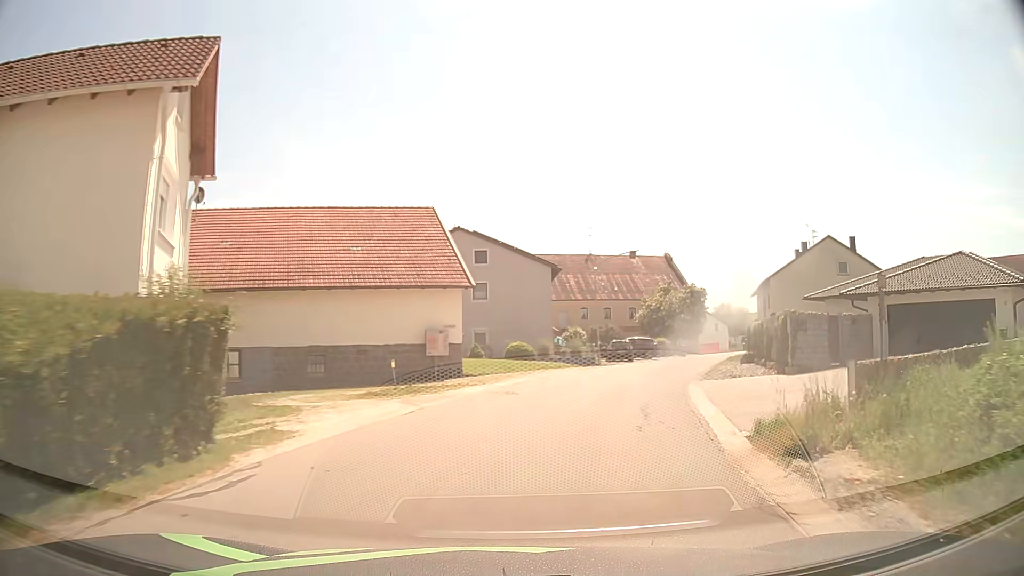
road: tertiary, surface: asphalt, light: Day
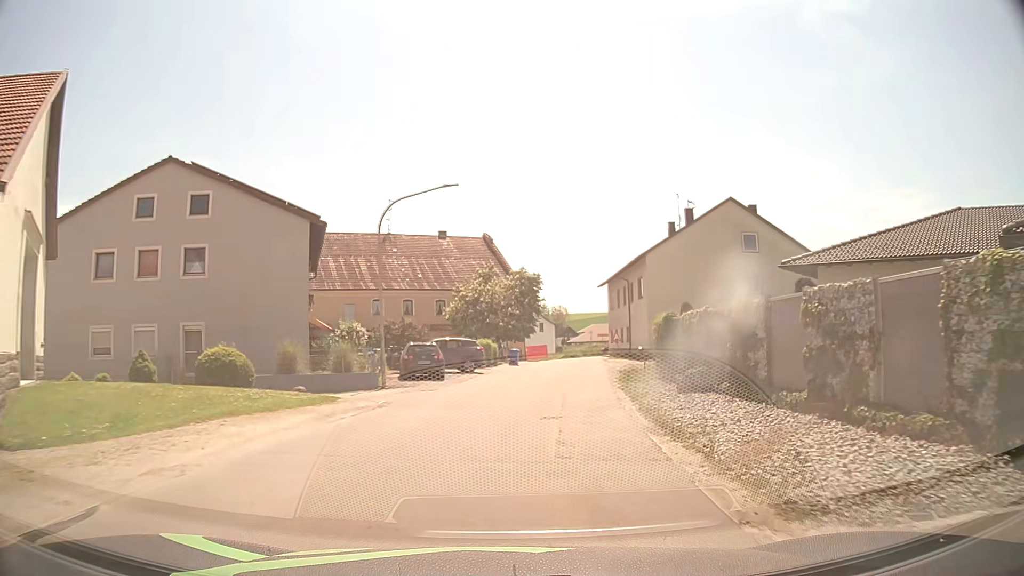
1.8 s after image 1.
(+3.0, +19.2) m; +16°
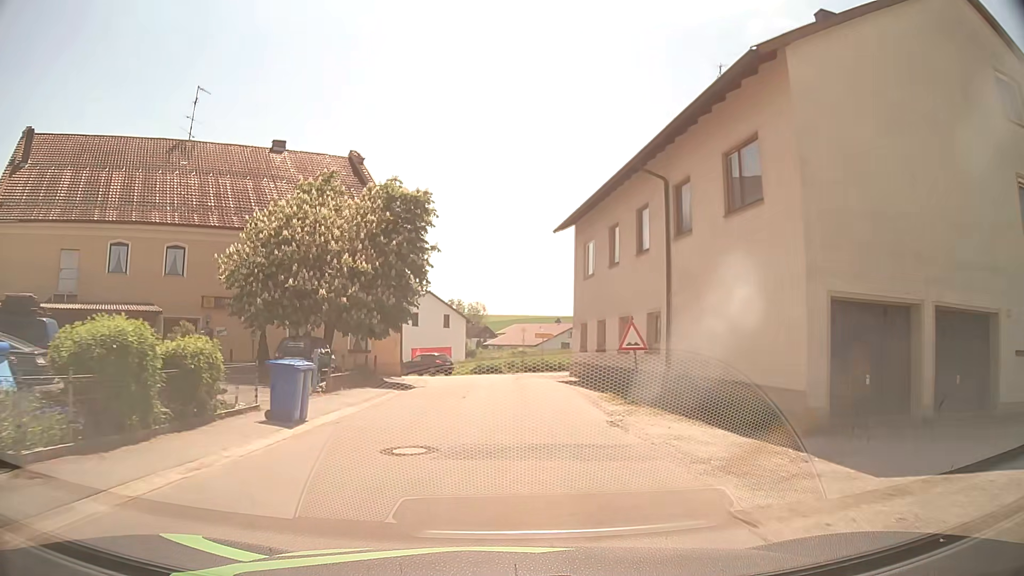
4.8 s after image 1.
(+2.8, +32.3) m; +7°
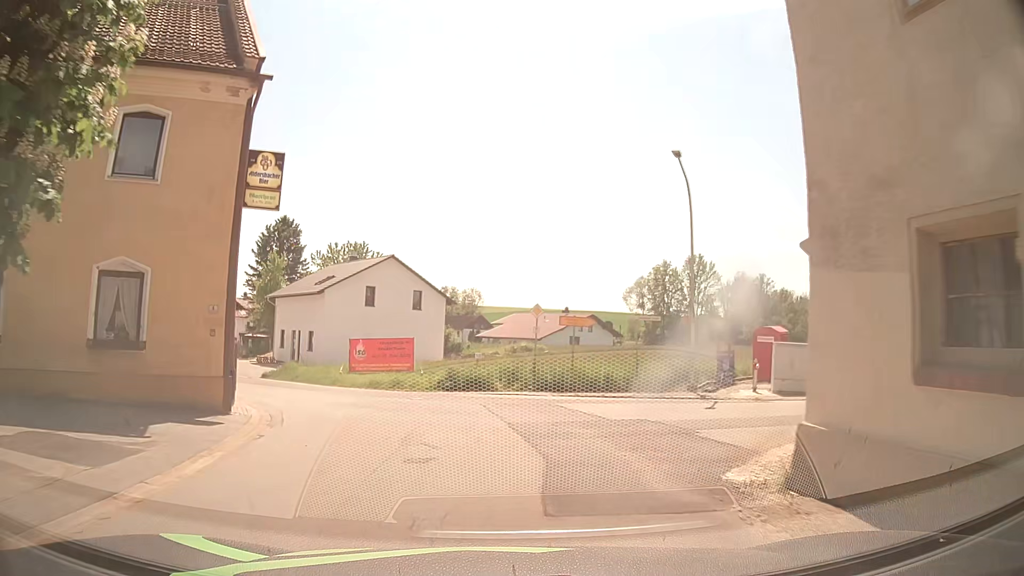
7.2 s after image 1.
(0.0, +22.0) m; -1°
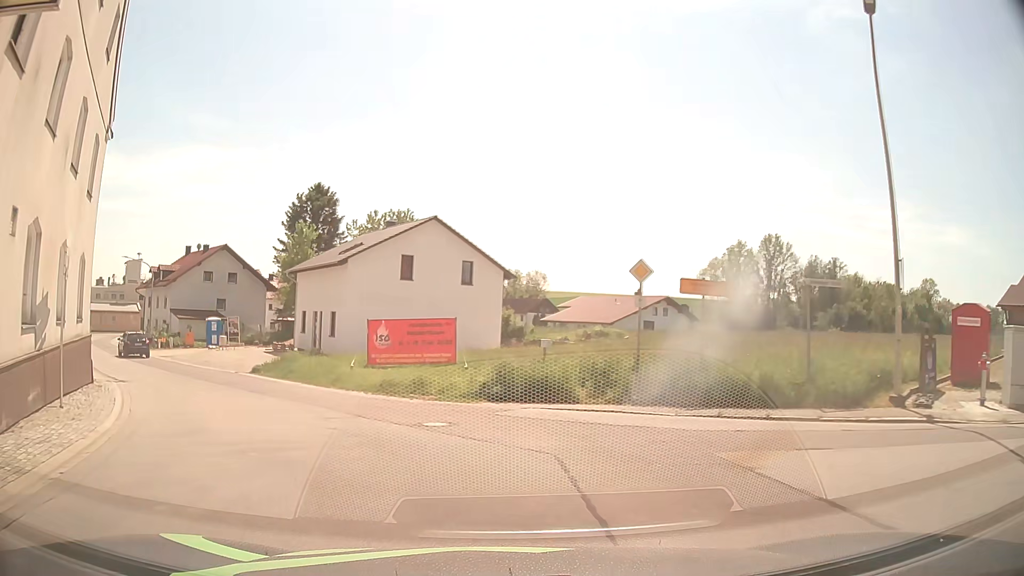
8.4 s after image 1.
(-0.1, +9.7) m; -3°
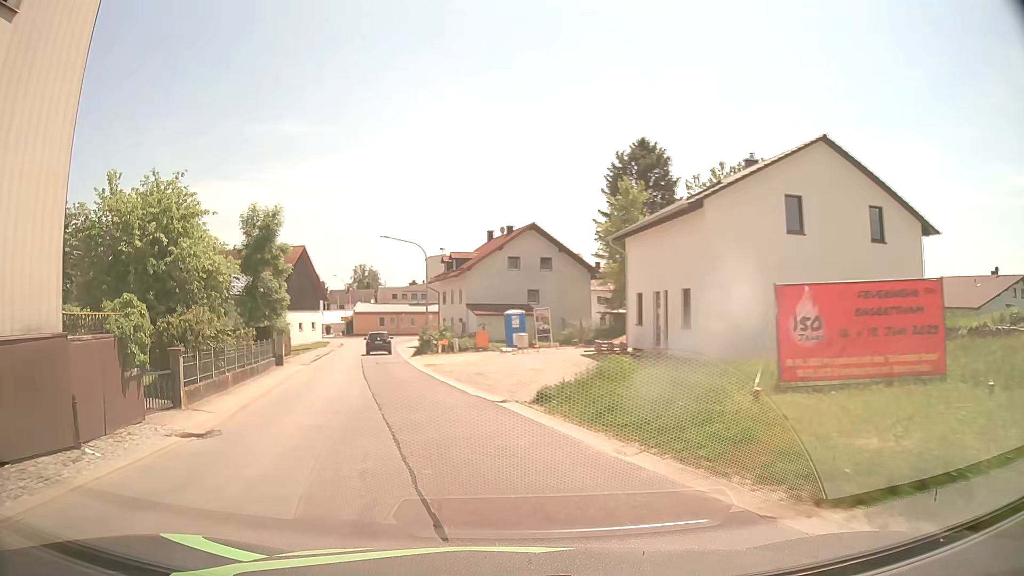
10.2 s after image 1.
(-3.4, +13.8) m; -28°
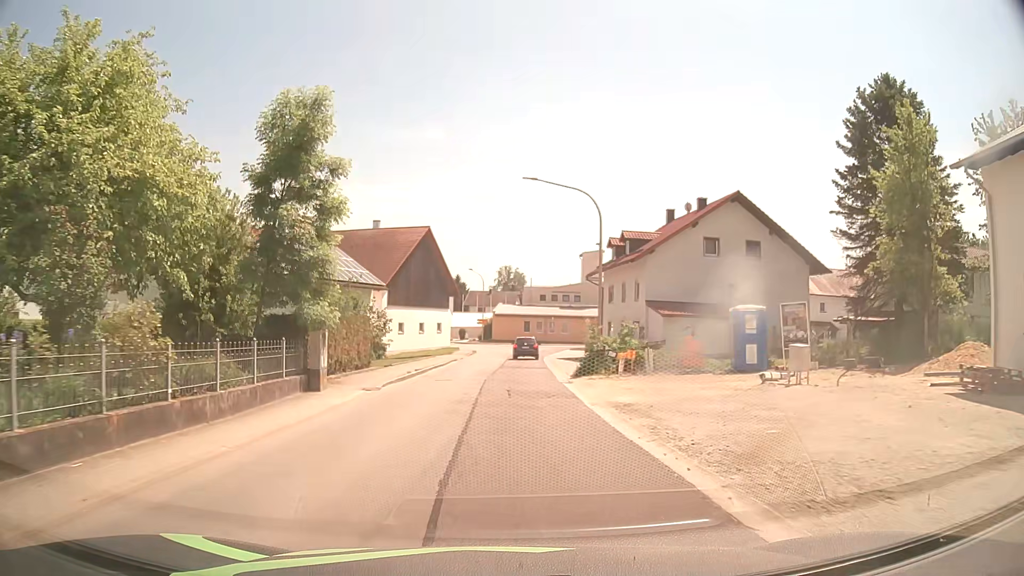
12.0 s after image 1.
(-2.8, +17.0) m; -13°
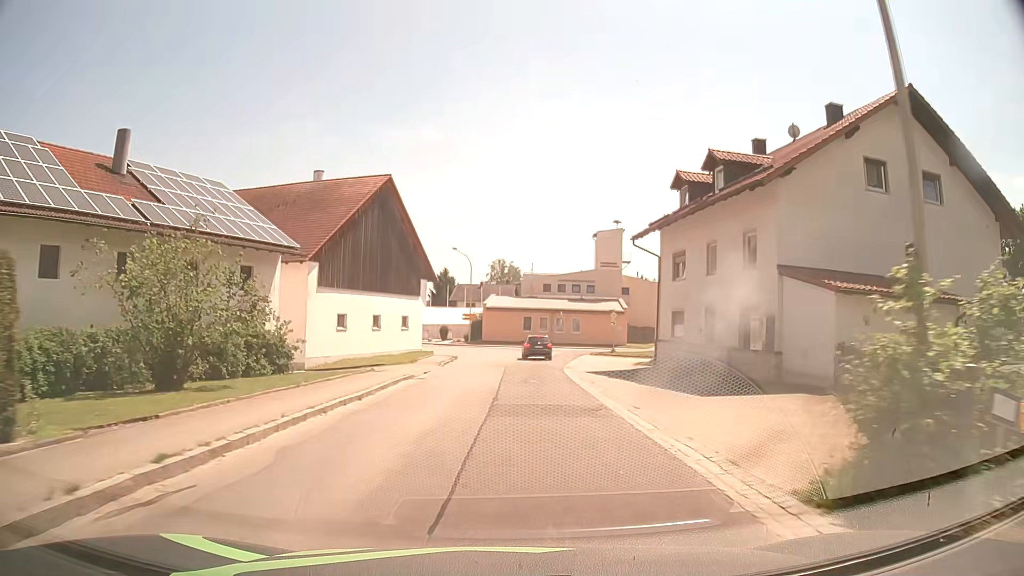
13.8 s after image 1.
(-0.2, +20.5) m; 0°
(0, +10) (+1, +20) (+1, +30) (+2, +40) (+2, +50) (-1, +59) (-8, +66) (-18, +68) (-28, +69) (-38, +70) m
